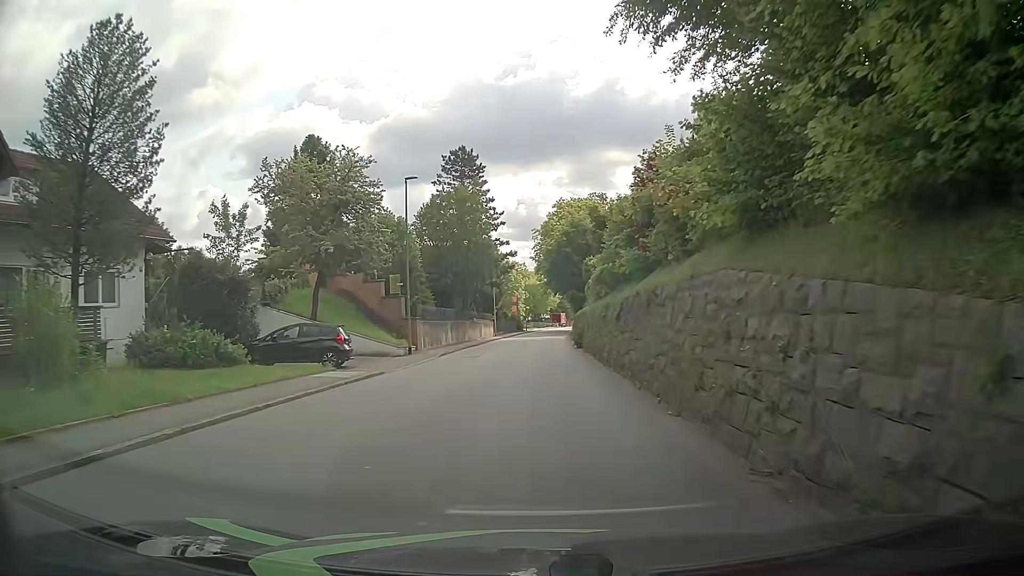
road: tertiary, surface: asphalt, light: Day
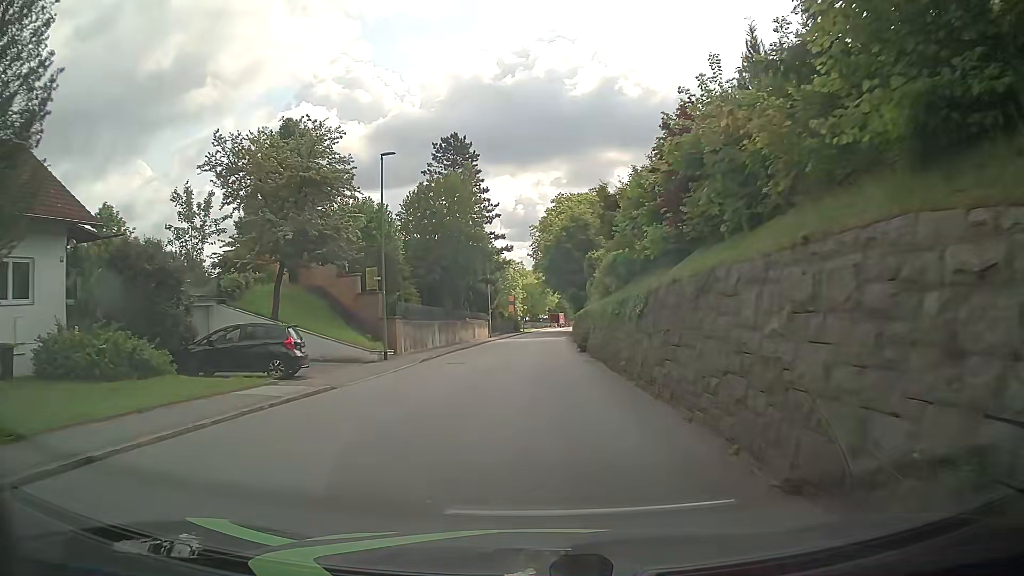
(+0.1, +4.7) m; 0°
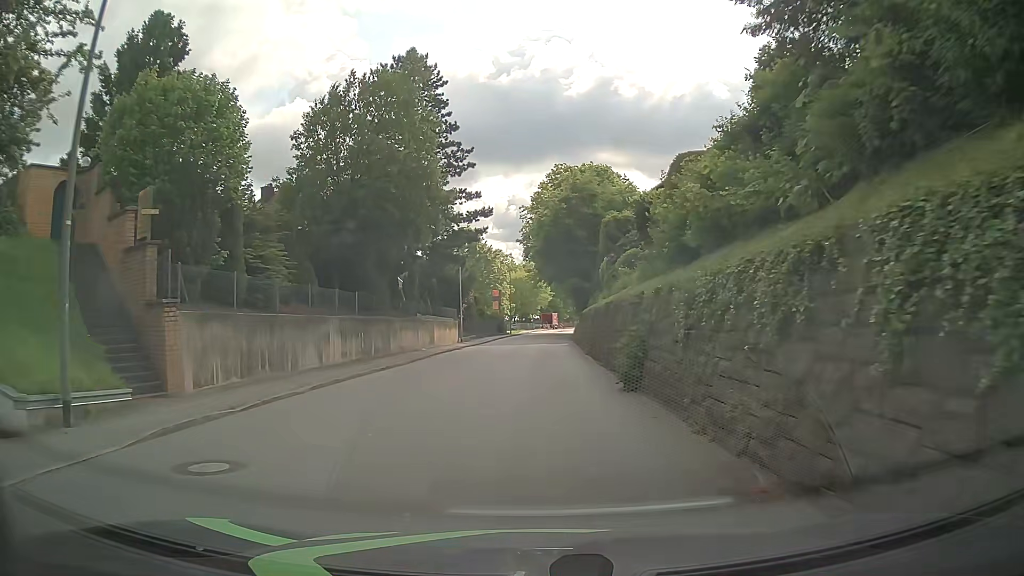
(+0.4, +18.7) m; +2°
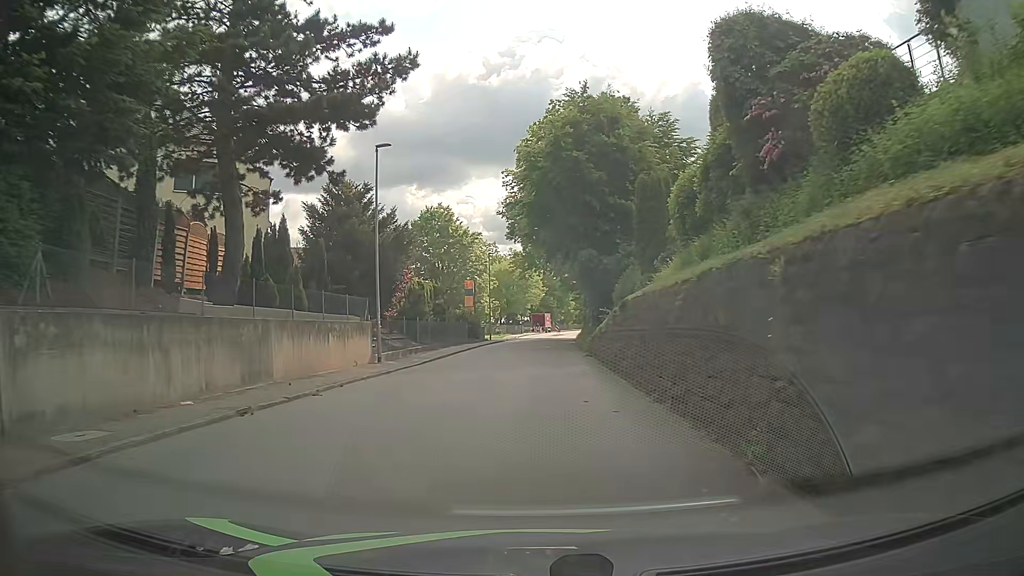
(+0.1, +23.3) m; +1°
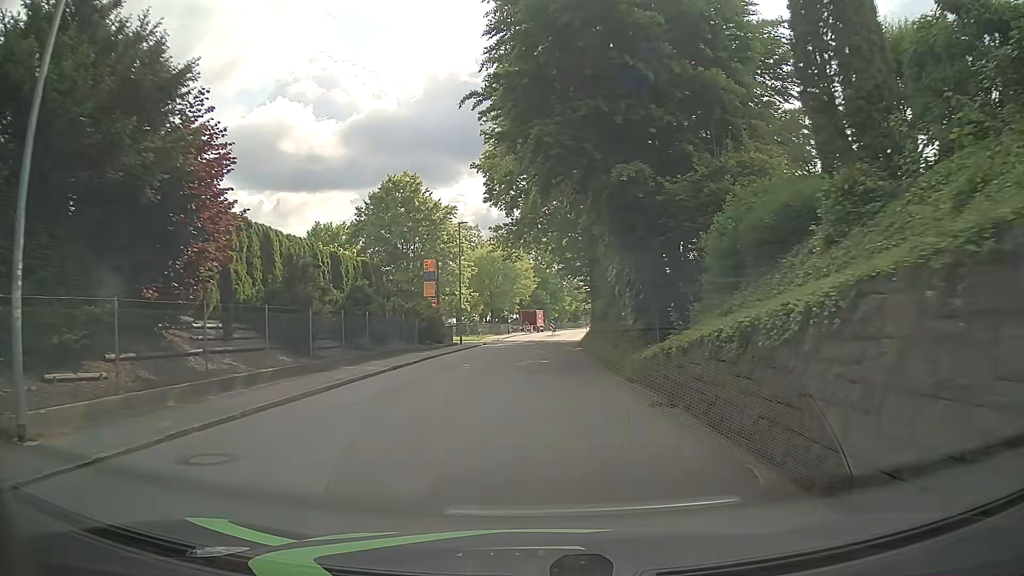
(+0.3, +18.5) m; +2°
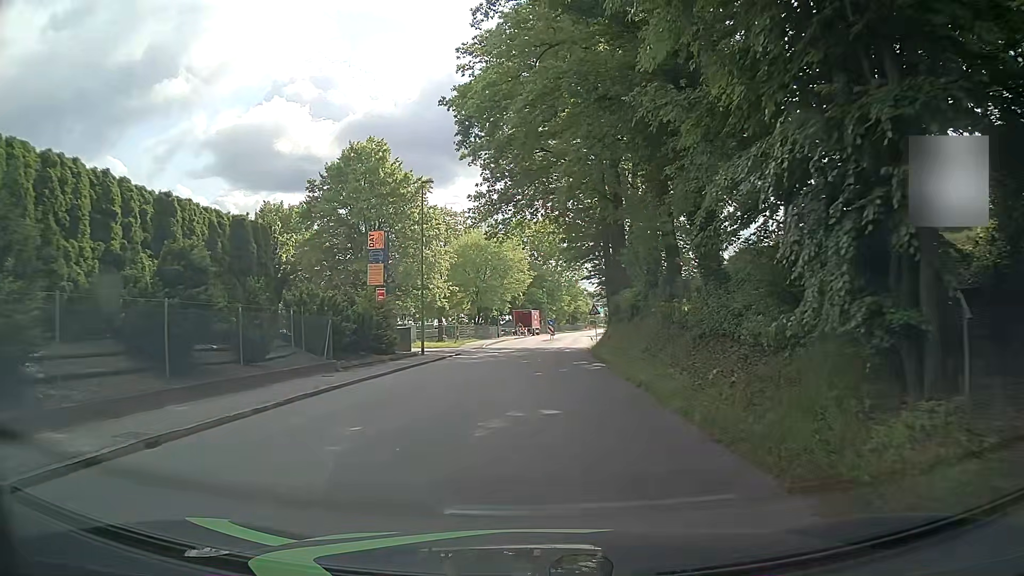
(-0.3, +13.8) m; -1°
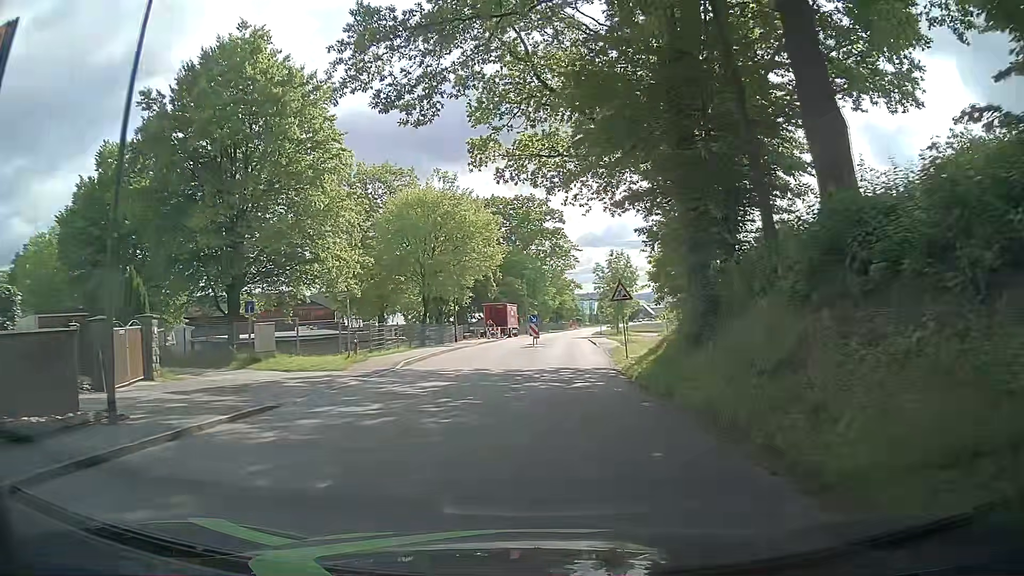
(+0.3, +23.2) m; +3°
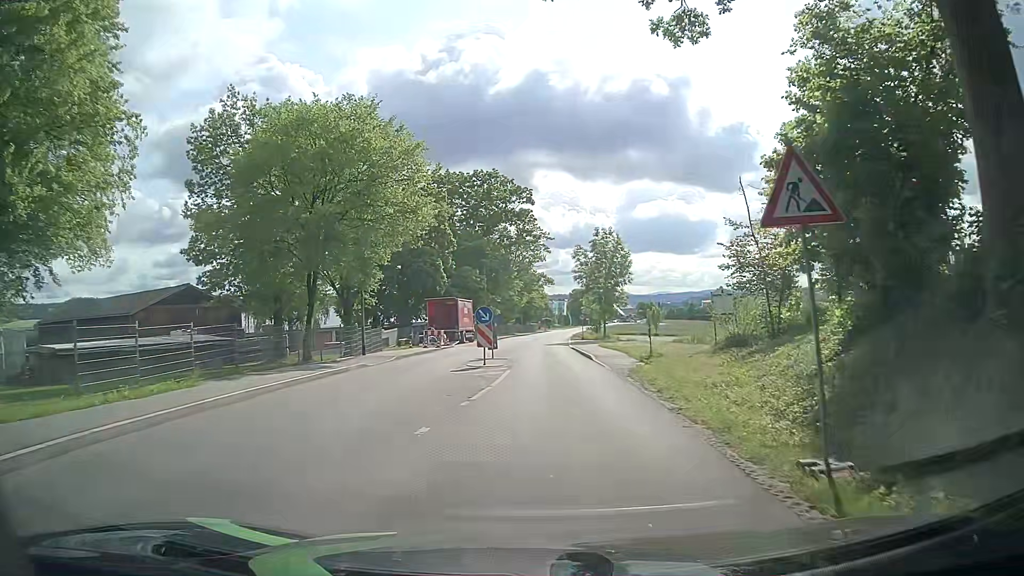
(+0.2, +18.6) m; +1°
(0, +10) (+1, +20) (+1, +30) (+1, +40) (+2, +50) (+2, +60) (+3, +70) (+4, +80) (+5, +90) (+6, +100) m
